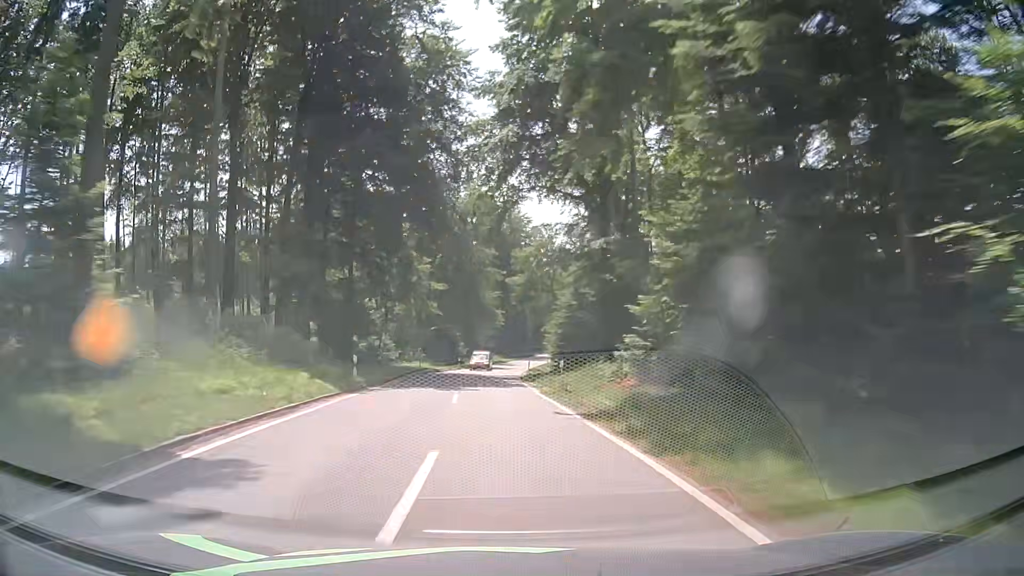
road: tertiary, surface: asphalt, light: Day
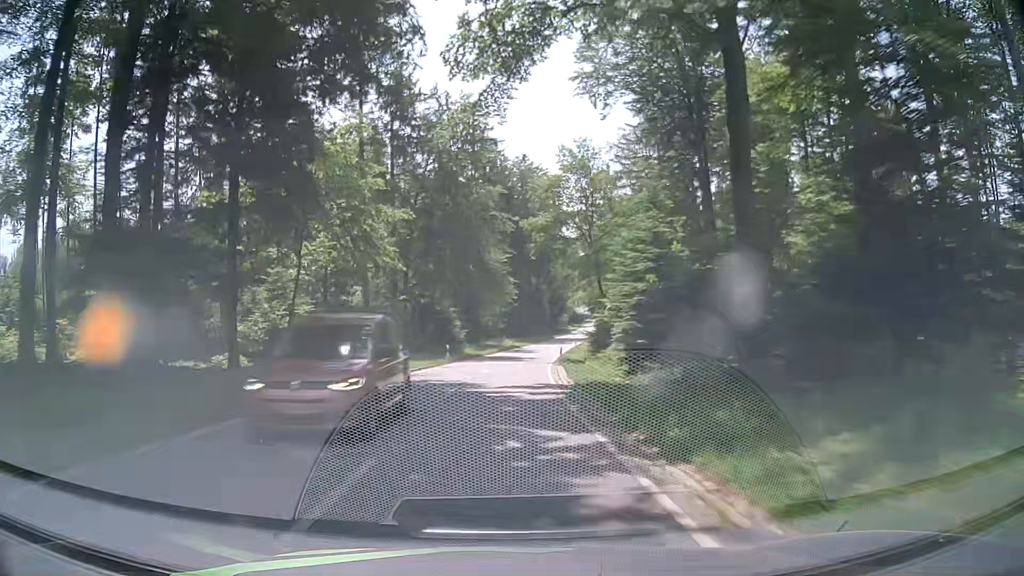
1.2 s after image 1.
(-0.3, +25.1) m; -1°
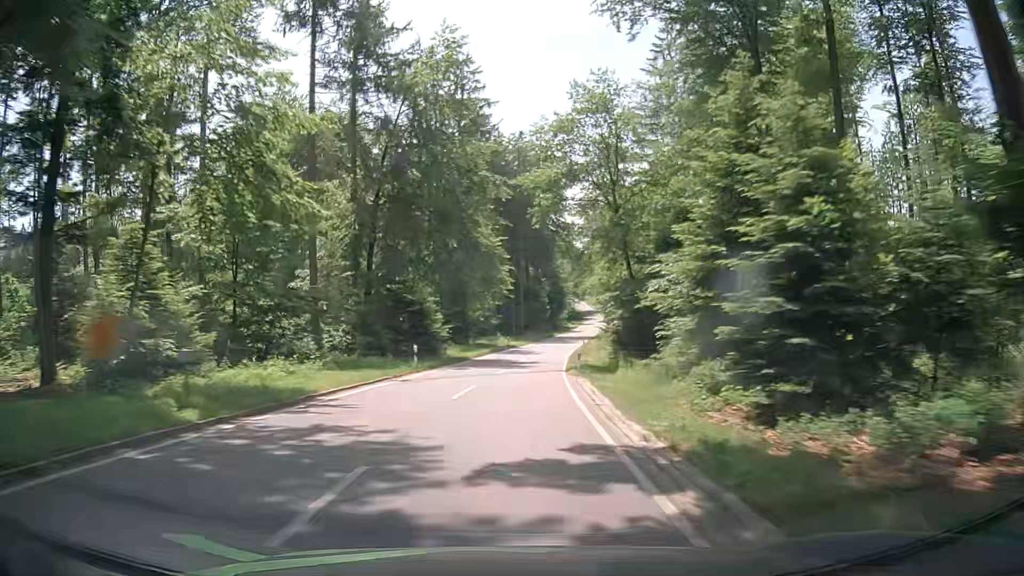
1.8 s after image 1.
(+0.1, +12.6) m; +1°
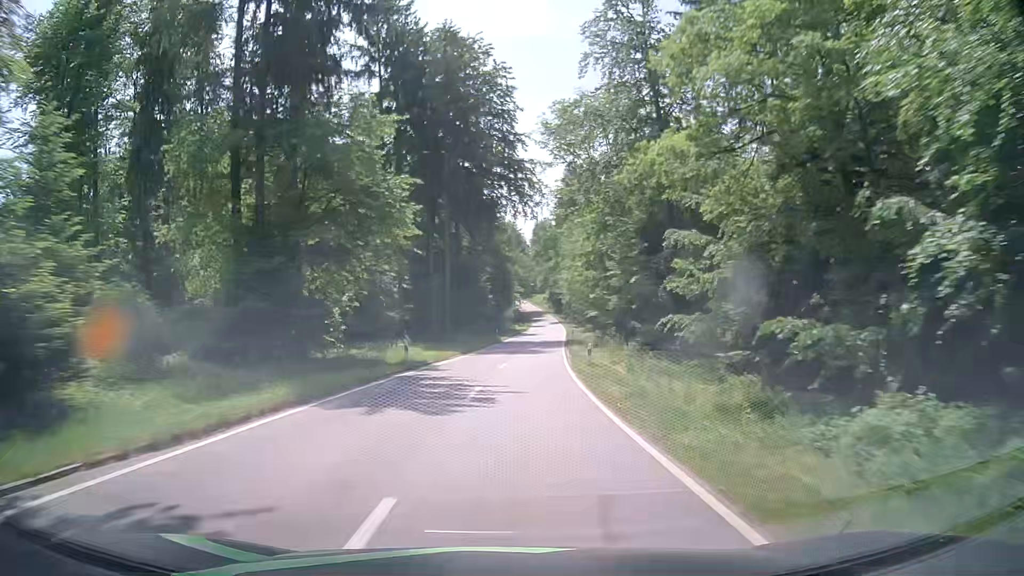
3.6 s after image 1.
(+1.2, +37.5) m; +5°
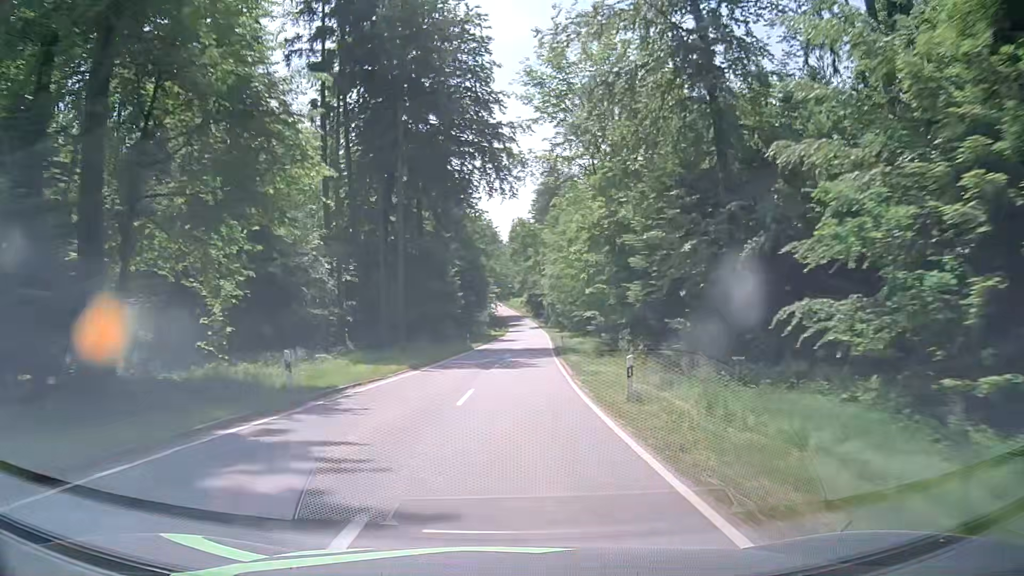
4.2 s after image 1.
(+0.2, +12.4) m; +2°
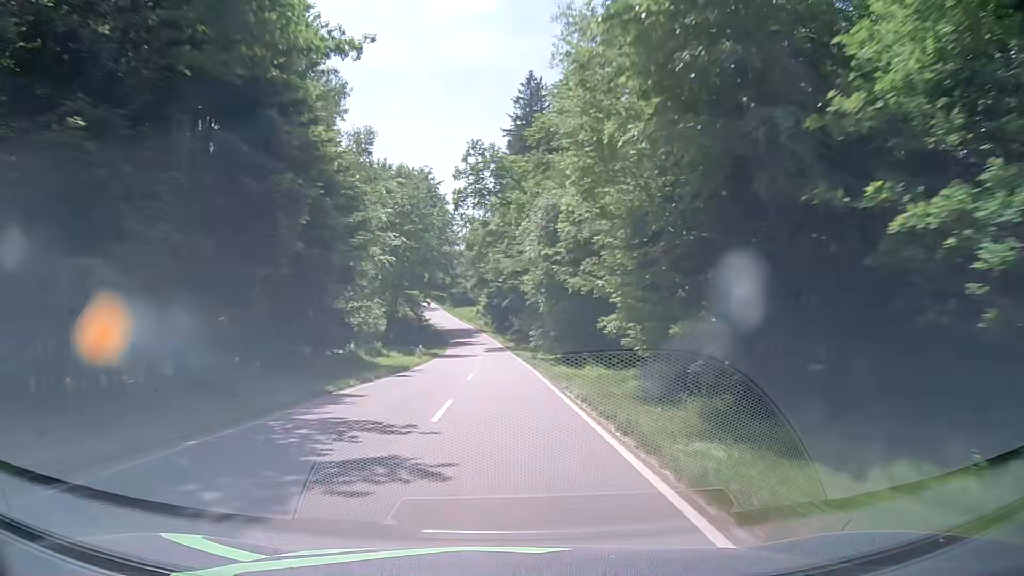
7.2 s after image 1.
(+2.6, +62.0) m; +4°
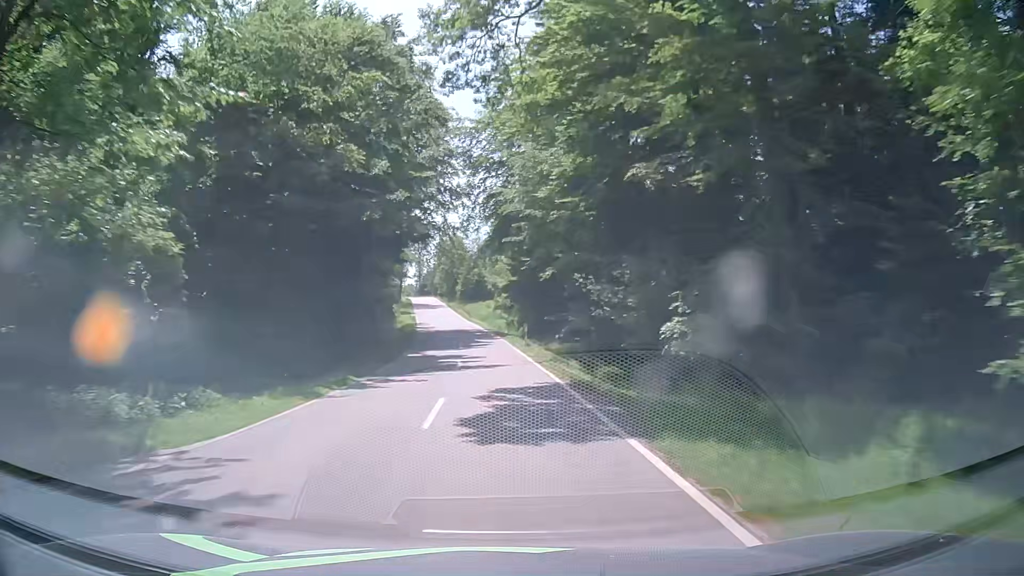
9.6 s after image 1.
(-1.1, +49.9) m; -2°
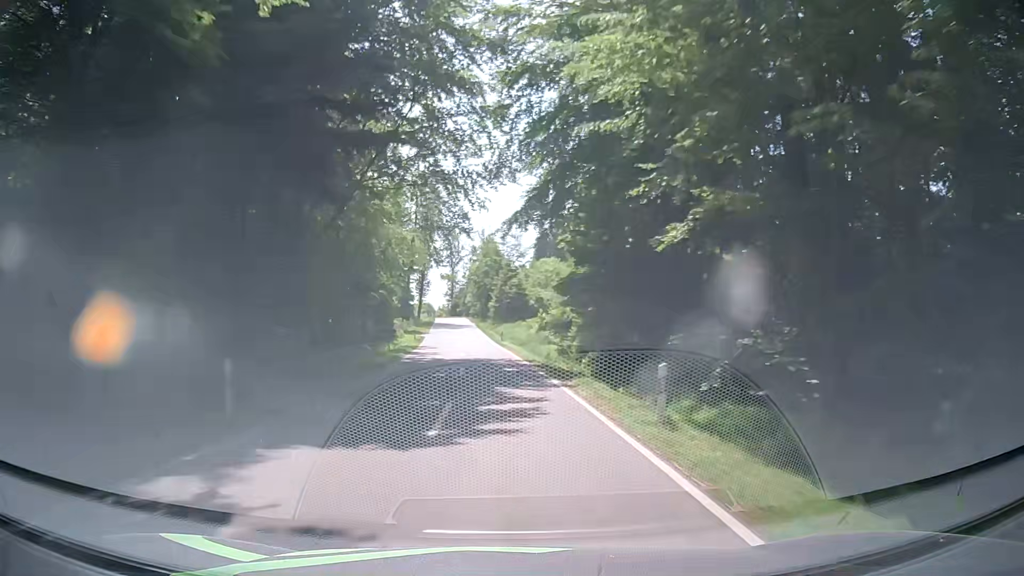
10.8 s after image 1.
(-1.0, +24.8) m; -4°
(0, +10) (0, +20) (-1, +30) (-2, +40) (-2, +50) (-3, +60) (-4, +70) (-5, +80) (-6, +90) (-7, +100) m
